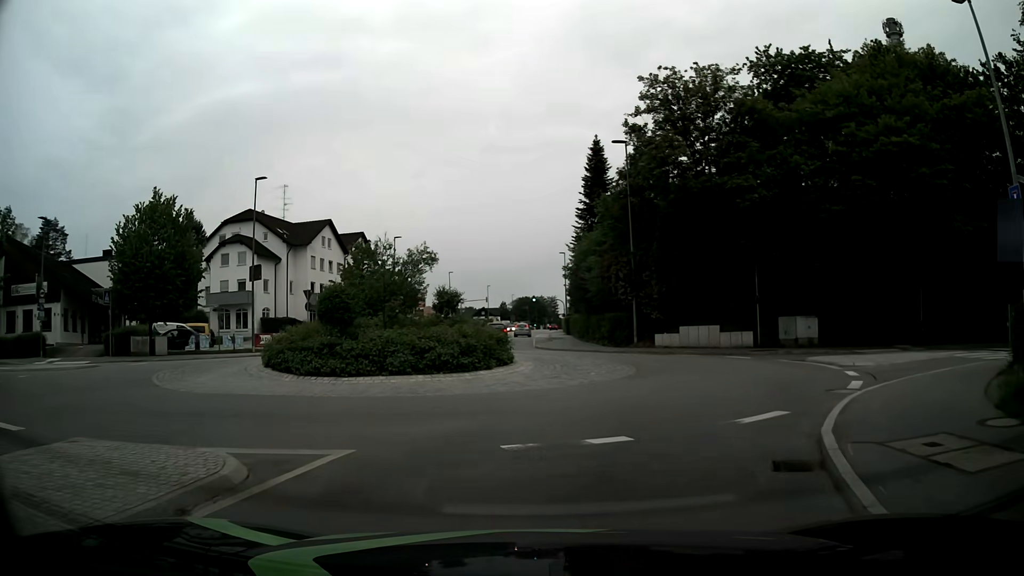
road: tertiary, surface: asphalt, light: Day
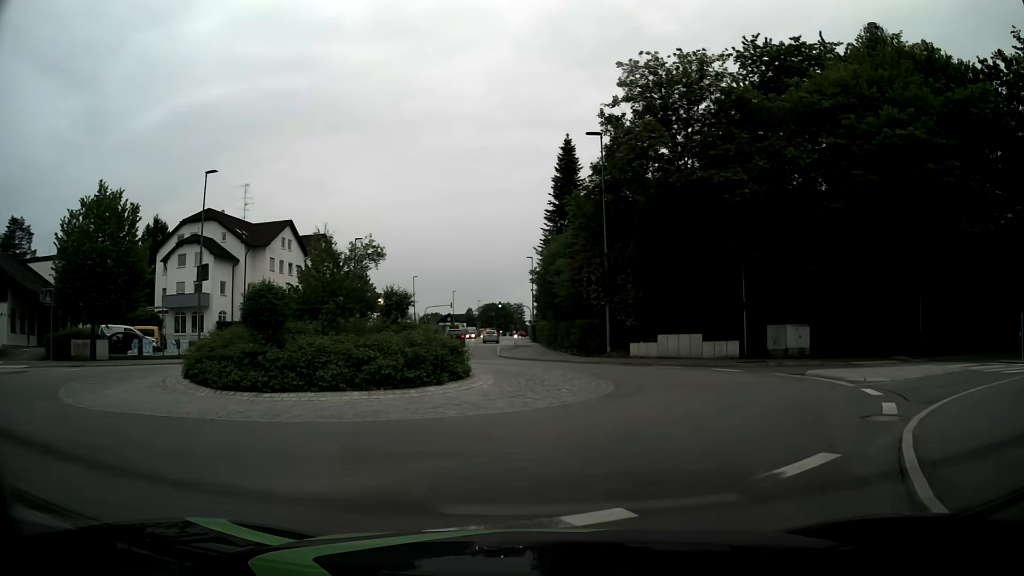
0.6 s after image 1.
(0.0, +2.8) m; +2°
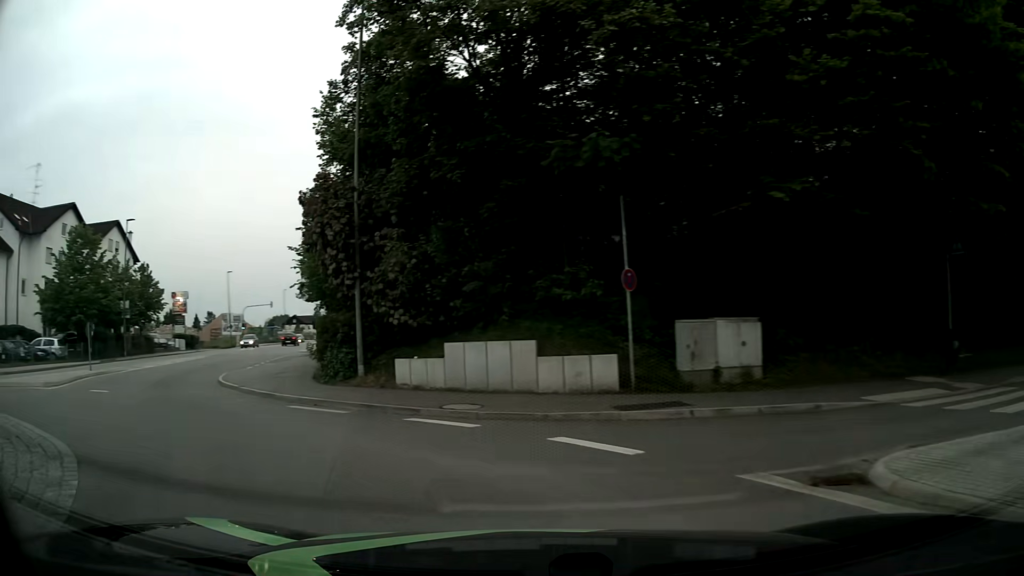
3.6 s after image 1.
(+3.8, +14.1) m; +14°
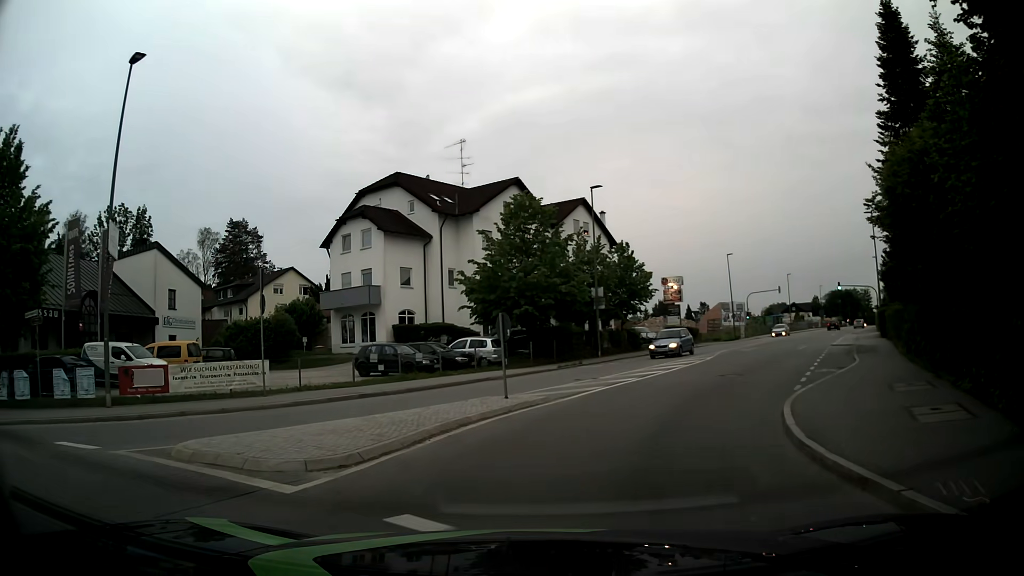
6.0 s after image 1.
(-5.3, +10.4) m; -44°
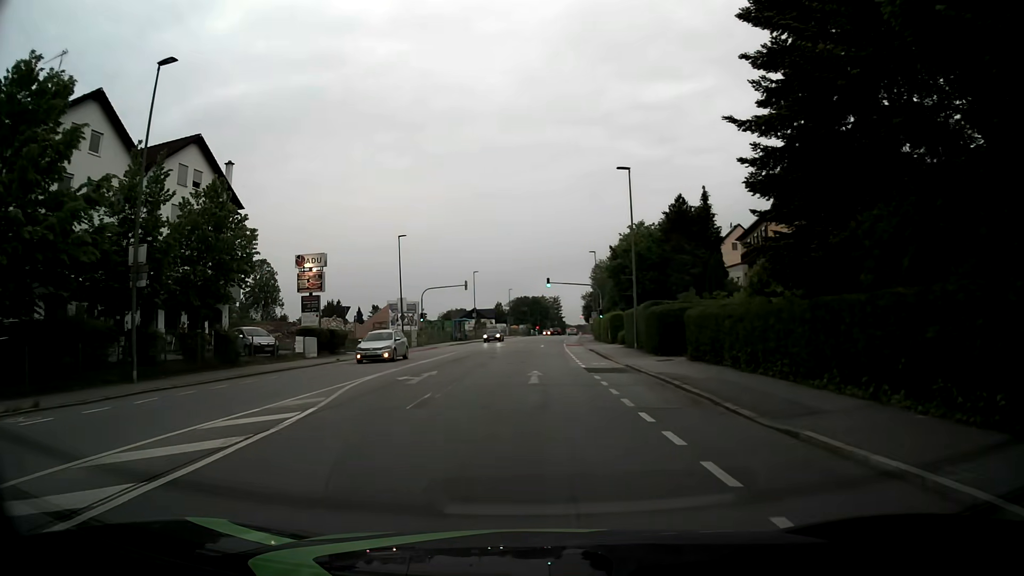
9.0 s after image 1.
(+5.6, +19.7) m; +27°
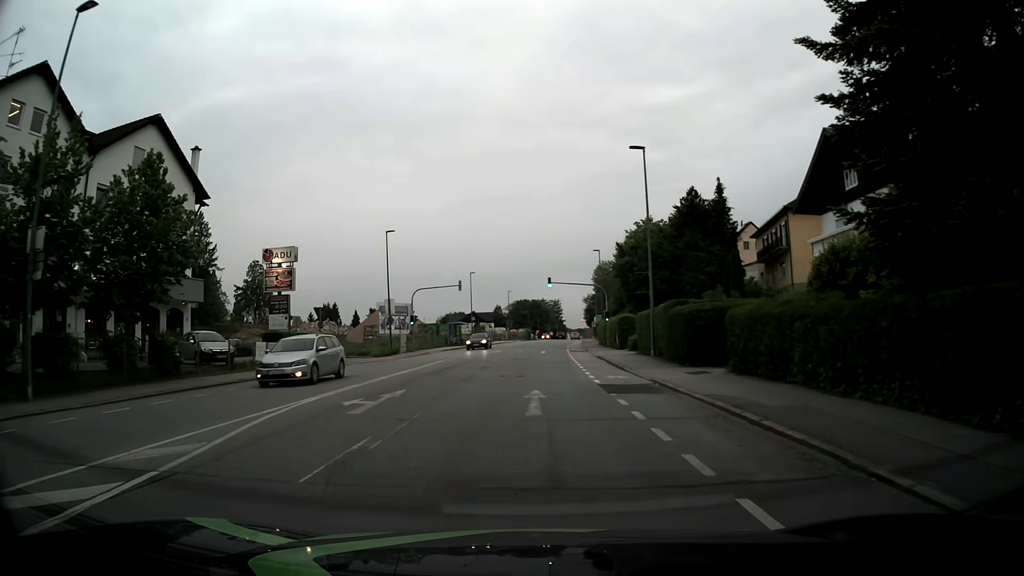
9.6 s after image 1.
(0.0, +5.4) m; 0°
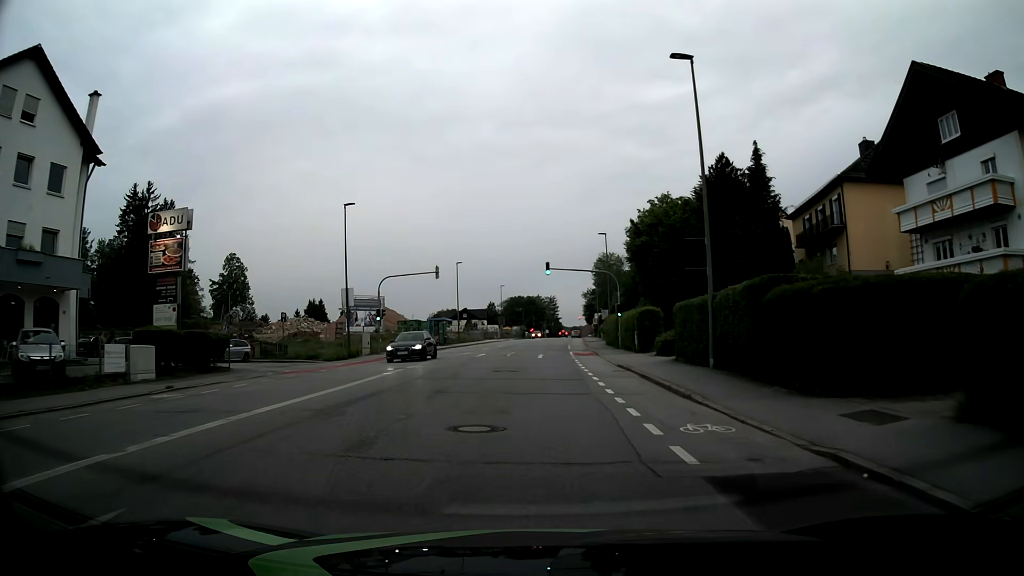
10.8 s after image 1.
(+0.1, +11.6) m; +1°
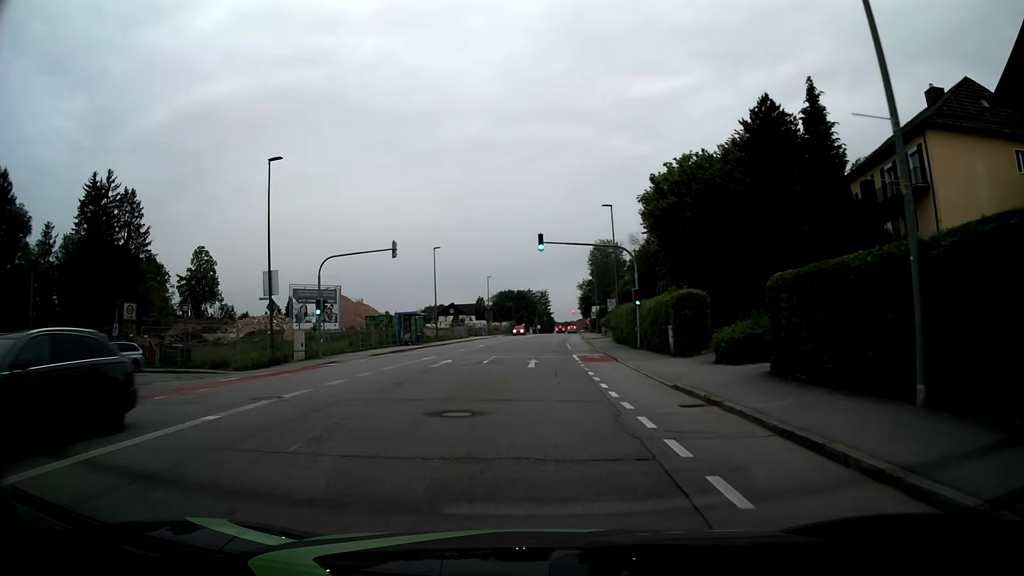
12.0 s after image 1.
(0.0, +12.2) m; +1°
(0, +10) (0, +20) (0, +30) (+1, +40) (+2, +50) (+3, +60) (+3, +70) (+4, +80) (+4, +90) (+5, +100) m
